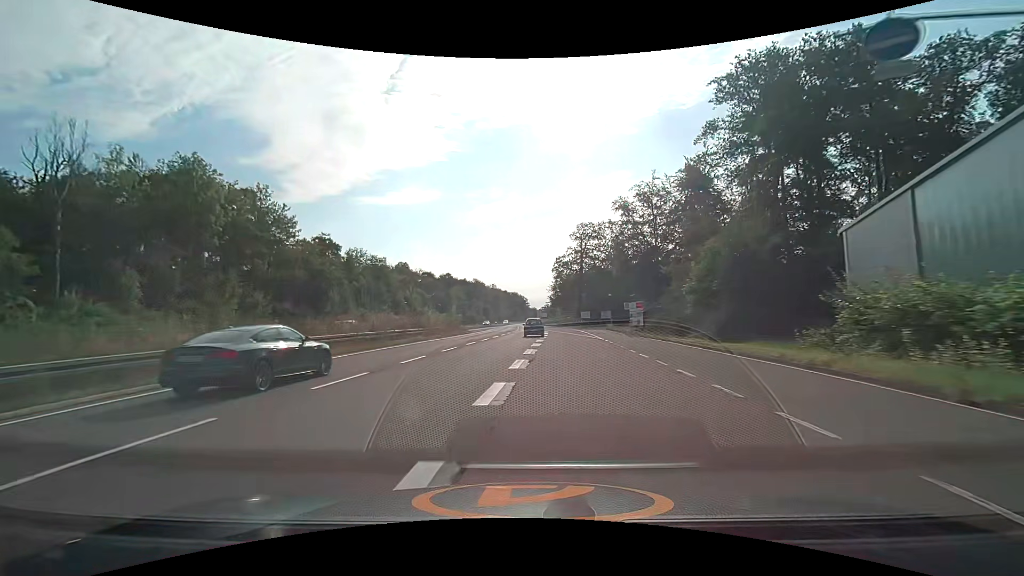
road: trunk_link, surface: asphalt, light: Day
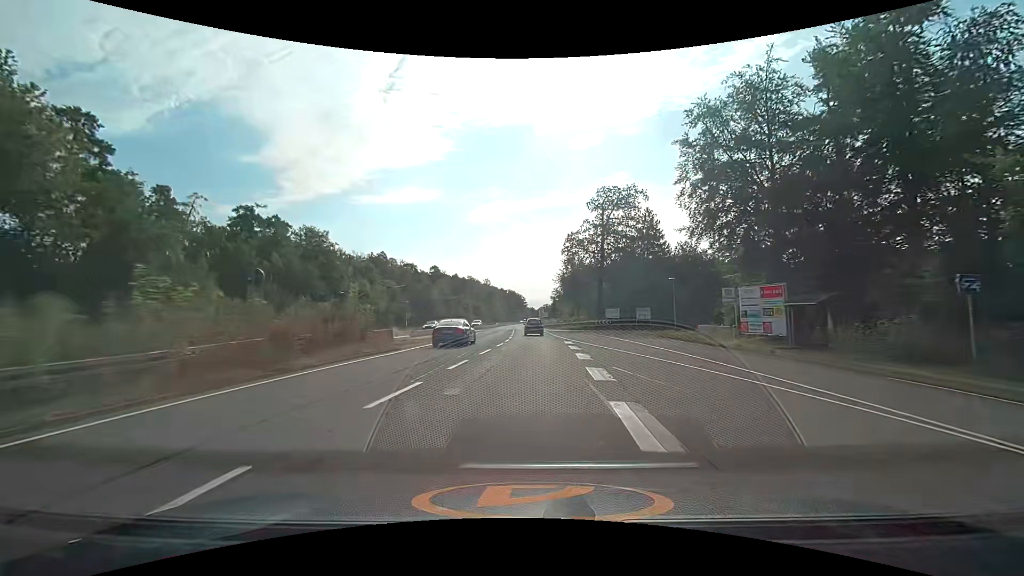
(-0.6, +32.4) m; 0°
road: trunk
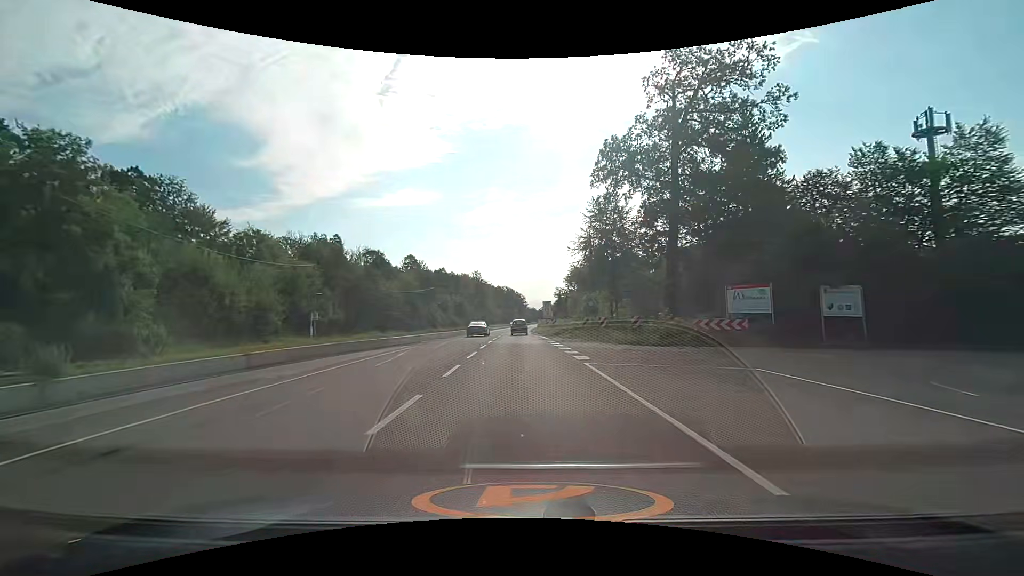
(+0.5, +43.3) m; 0°
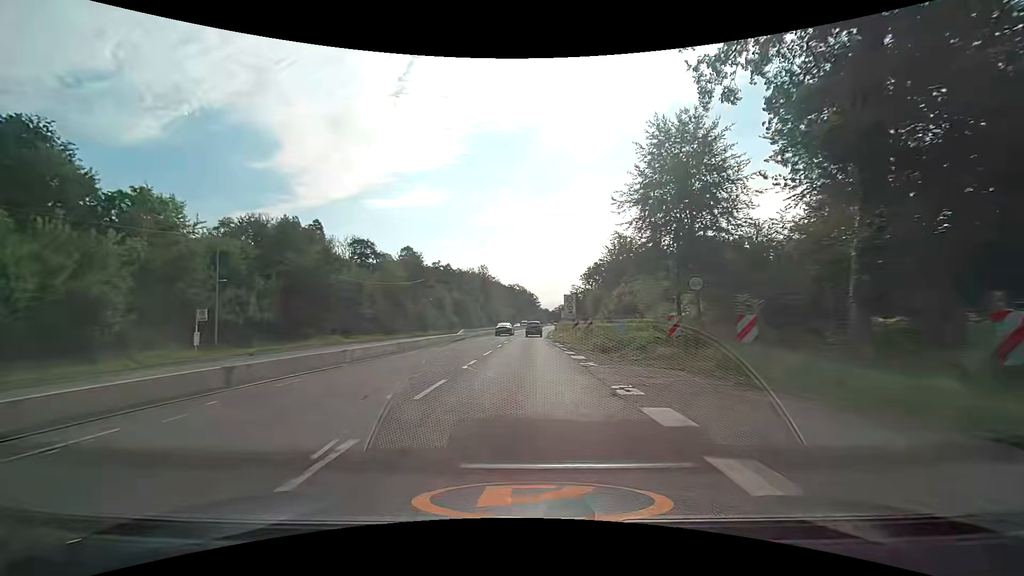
(-0.2, +22.1) m; -1°
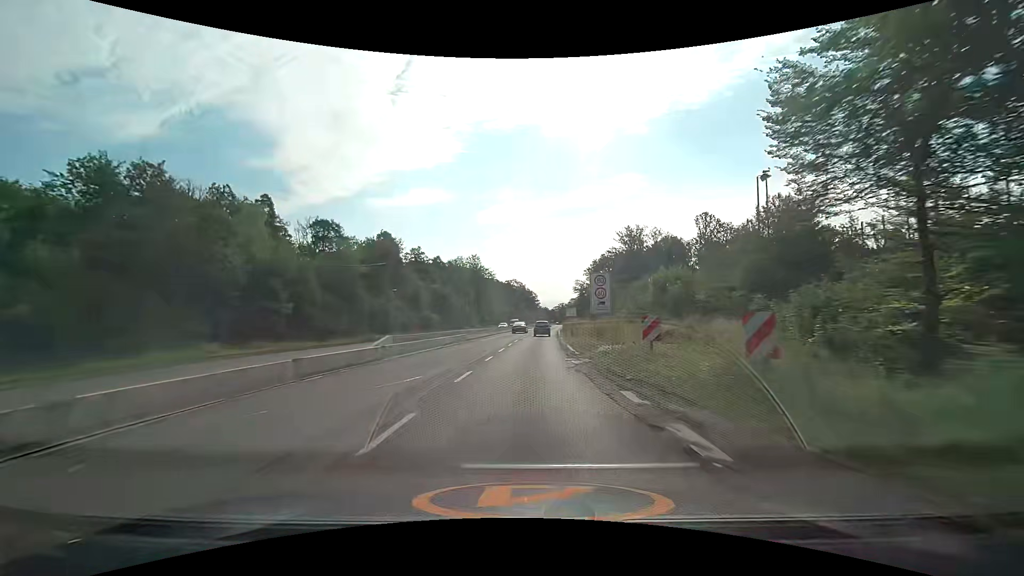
(-0.1, +23.0) m; 0°
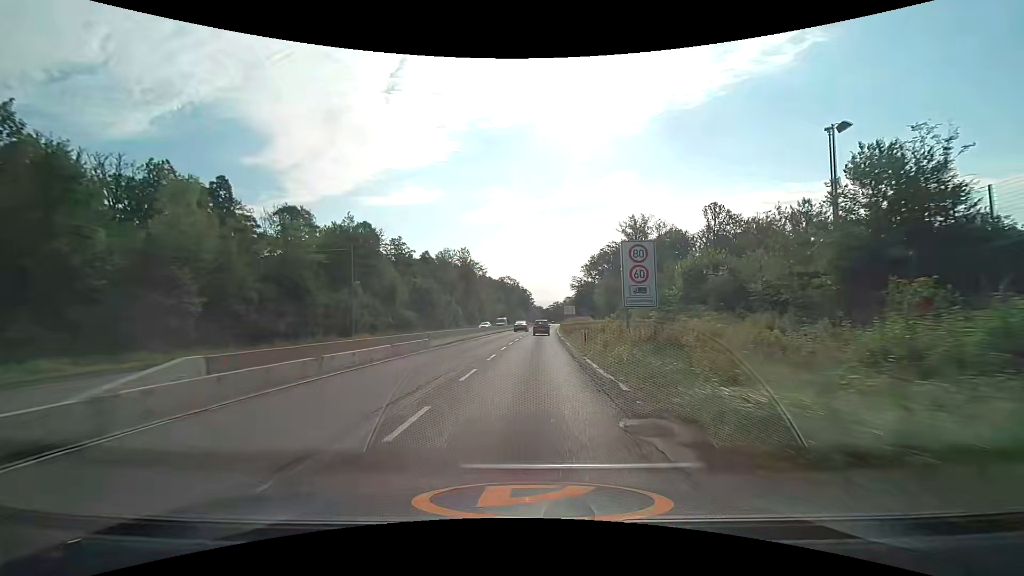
(+0.1, +11.8) m; +1°
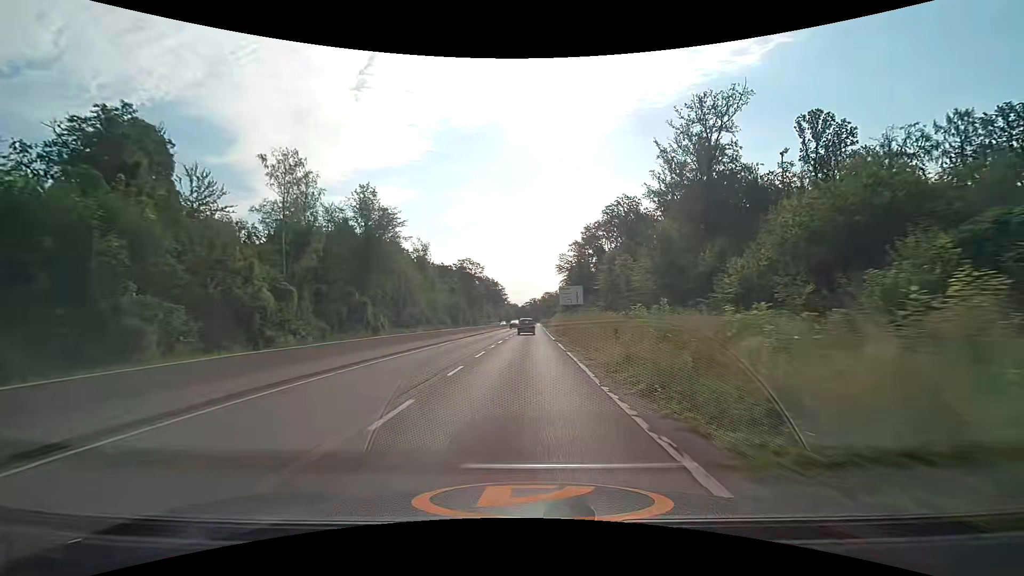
(+2.2, +60.3) m; +3°
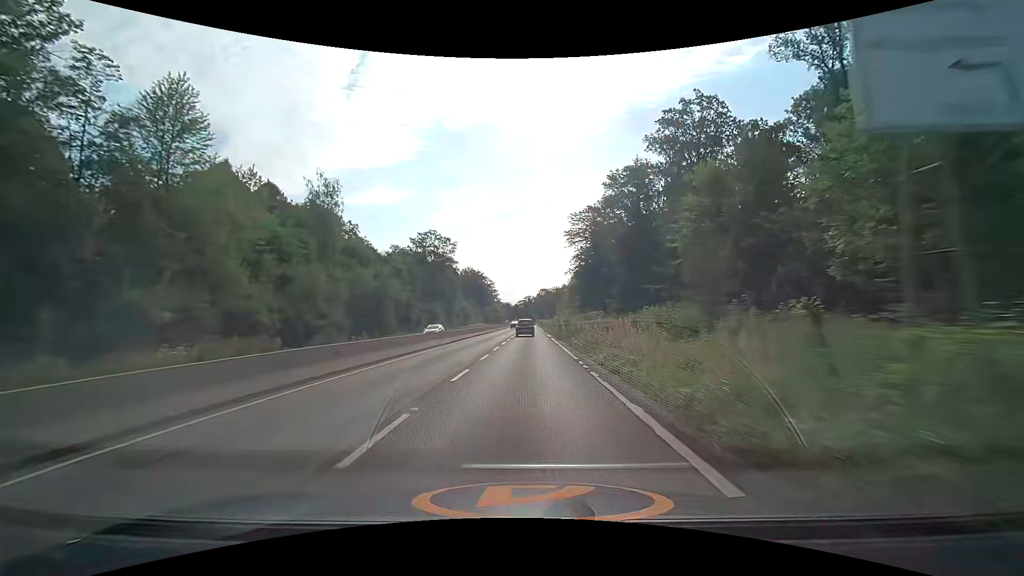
(+0.5, +49.3) m; +1°
